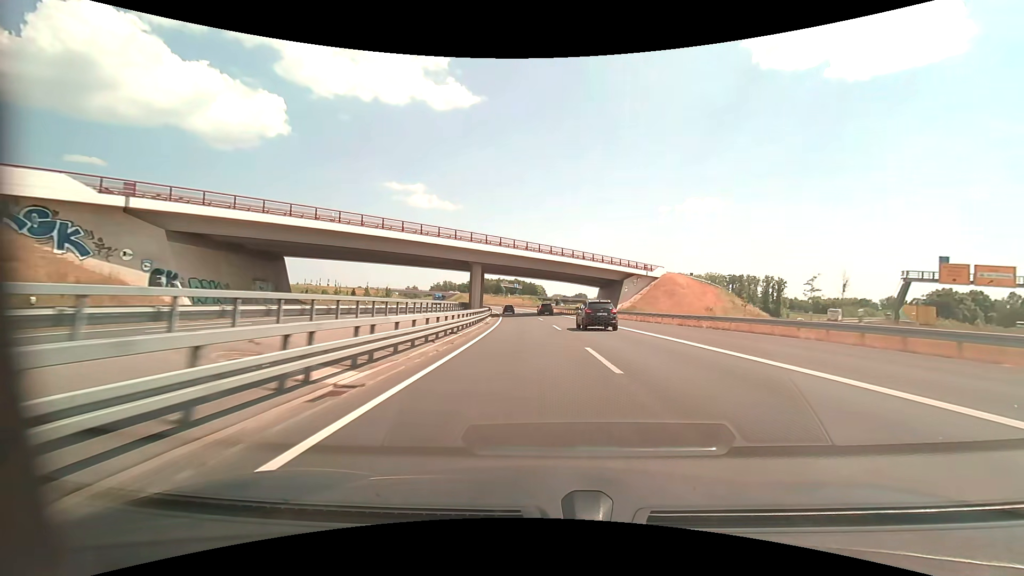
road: motorway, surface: asphalt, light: Day
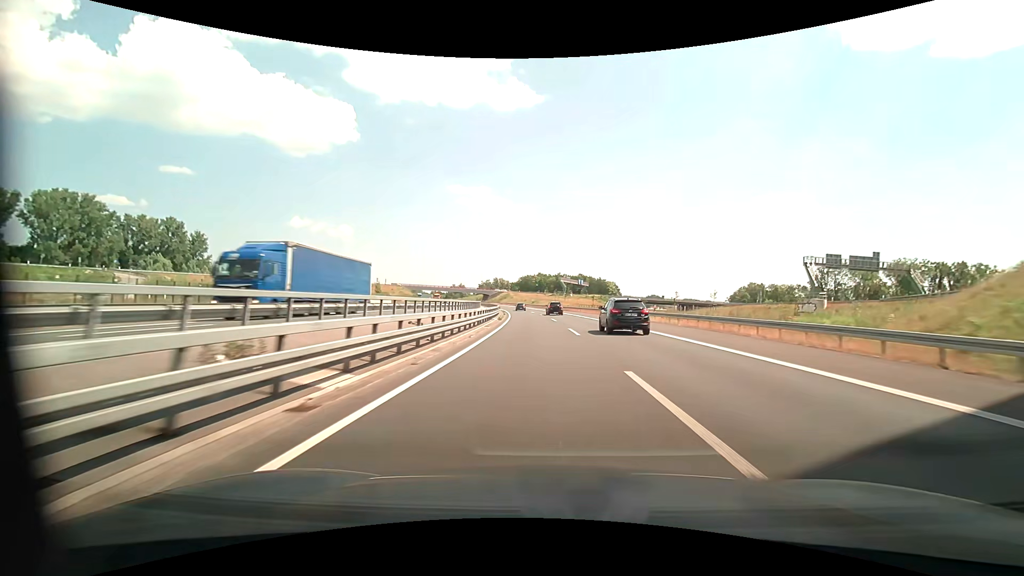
(-4.5, +77.1) m; -7°
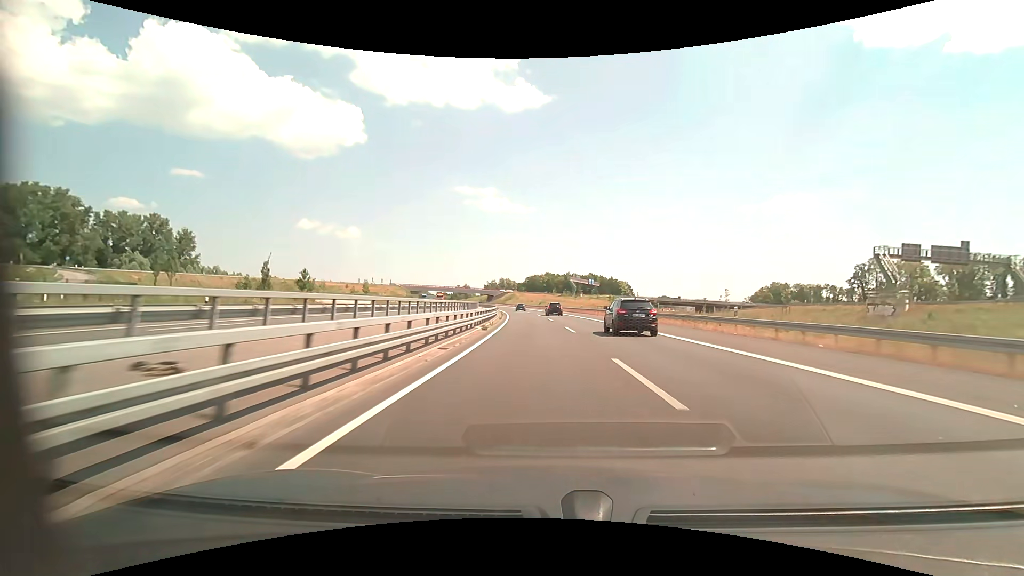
(-0.2, +15.5) m; -2°
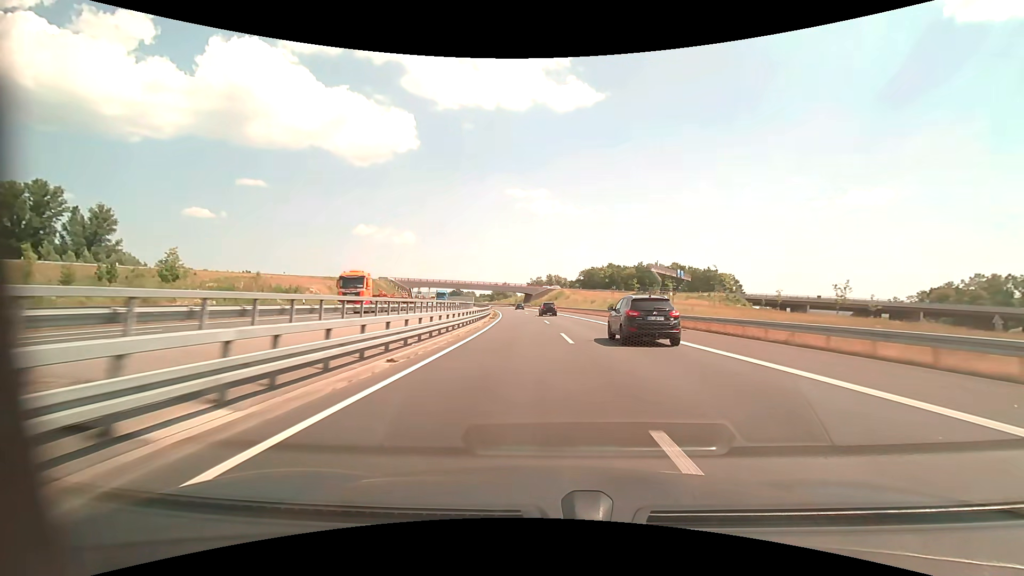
(-3.2, +78.6) m; -6°
